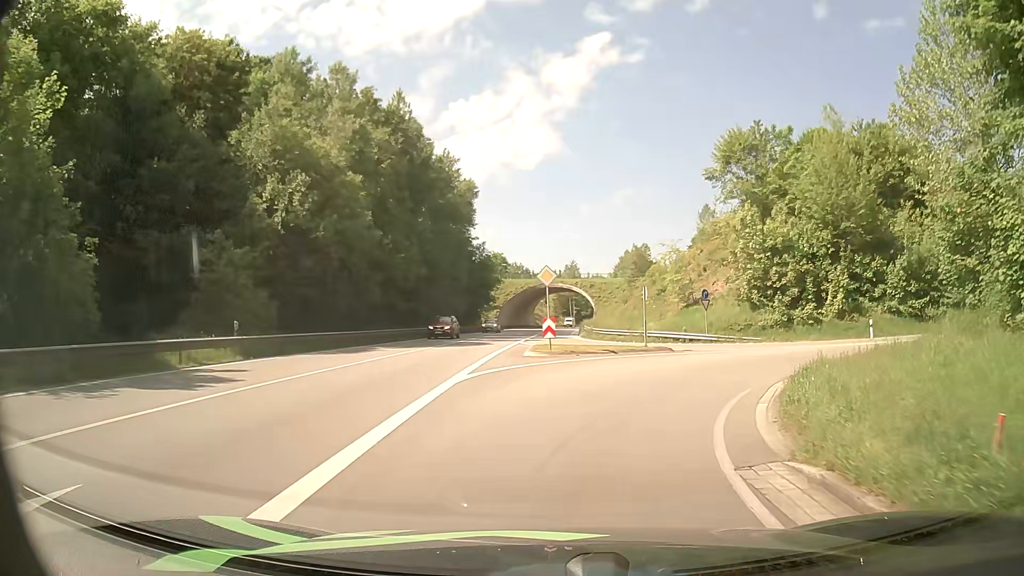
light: Day
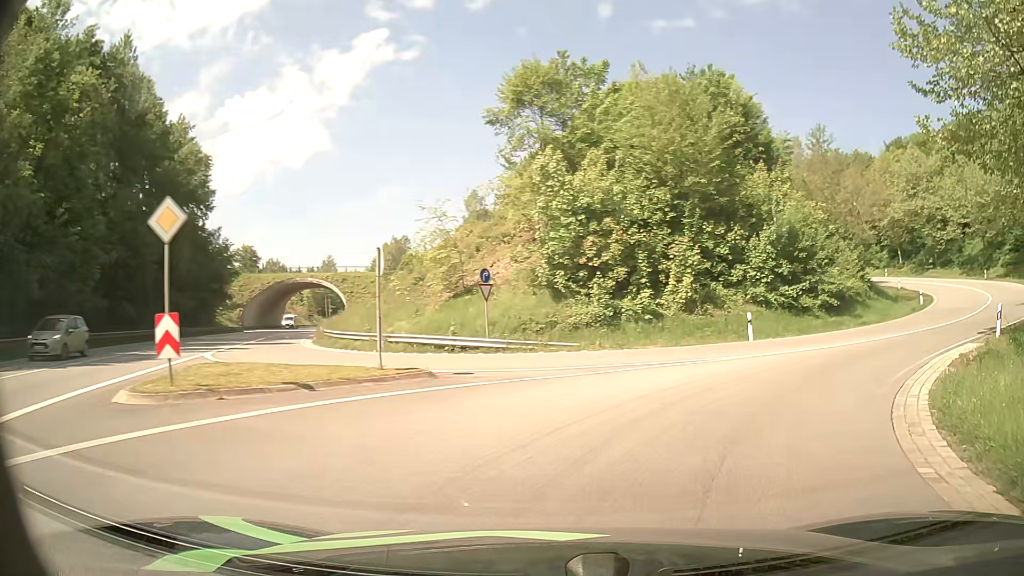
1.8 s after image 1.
(+2.0, +14.2) m; +20°
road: primary_link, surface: asphalt
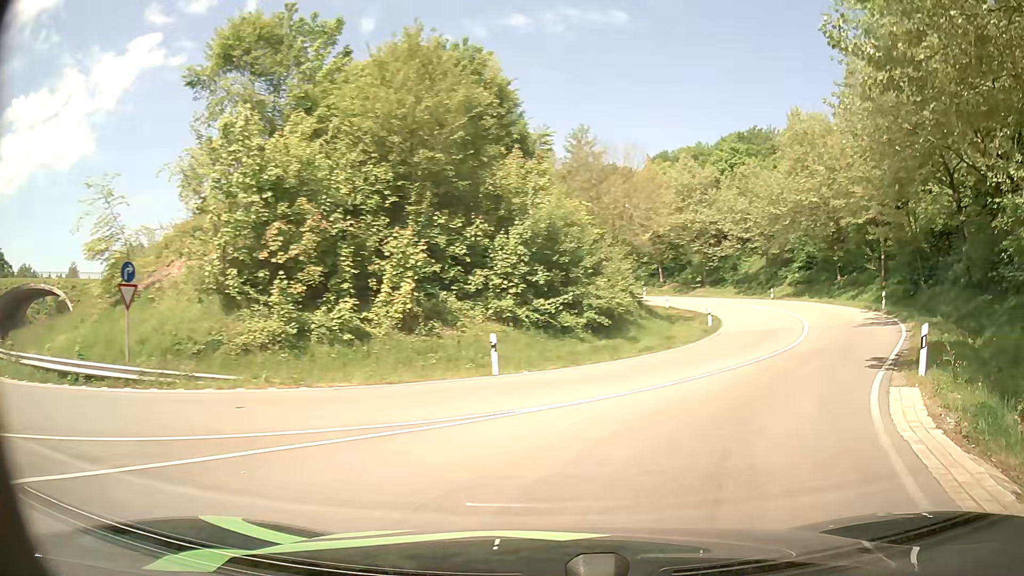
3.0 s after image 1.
(+1.5, +8.1) m; +21°
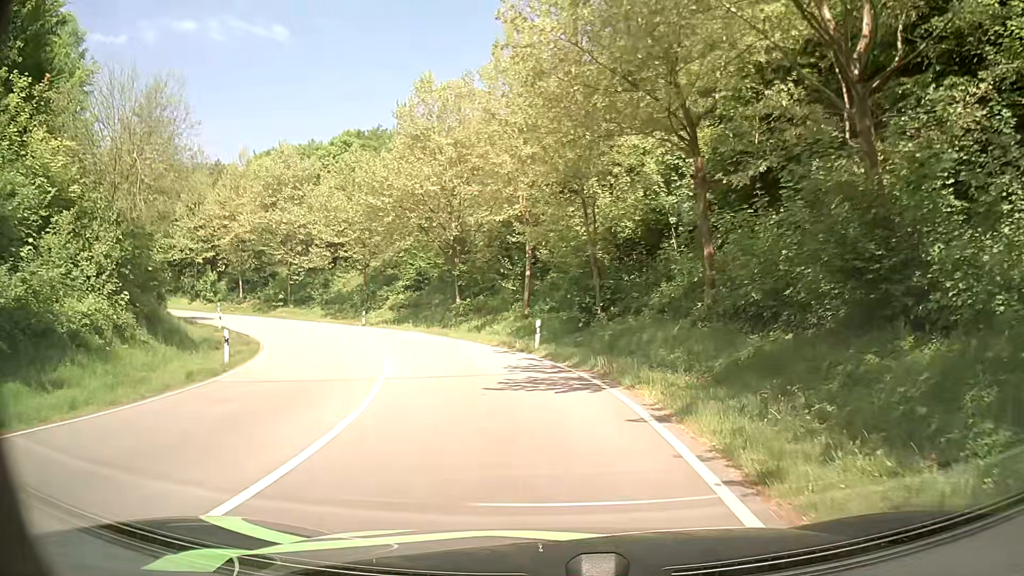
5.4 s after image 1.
(+6.2, +15.1) m; +35°
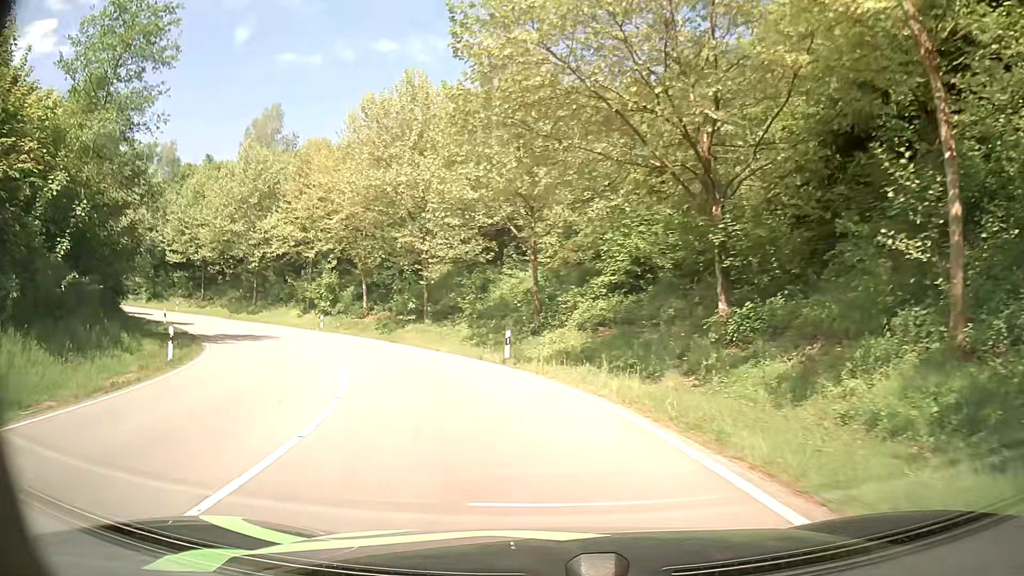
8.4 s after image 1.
(-3.9, +25.4) m; -20°
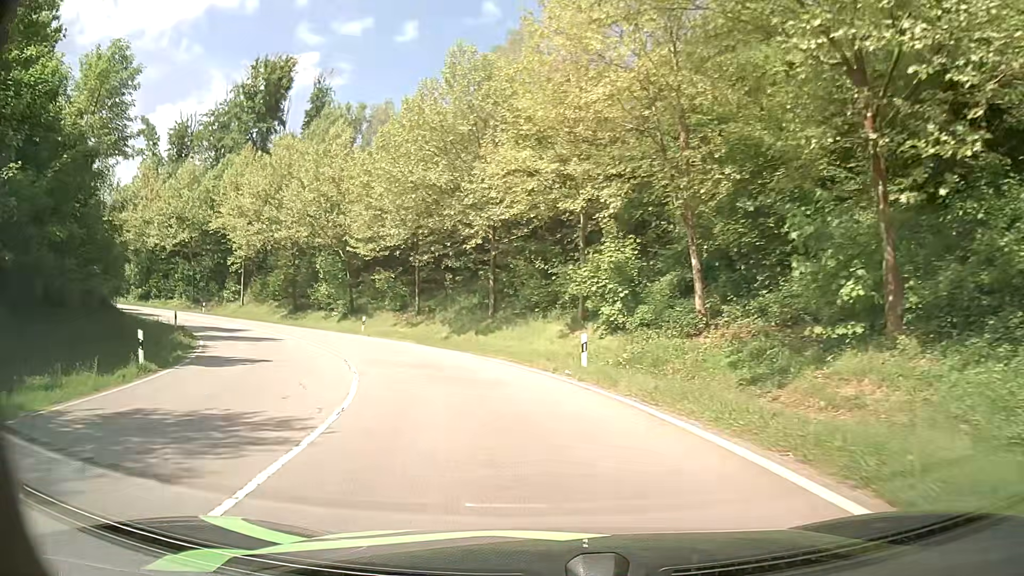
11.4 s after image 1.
(-7.0, +27.5) m; -28°
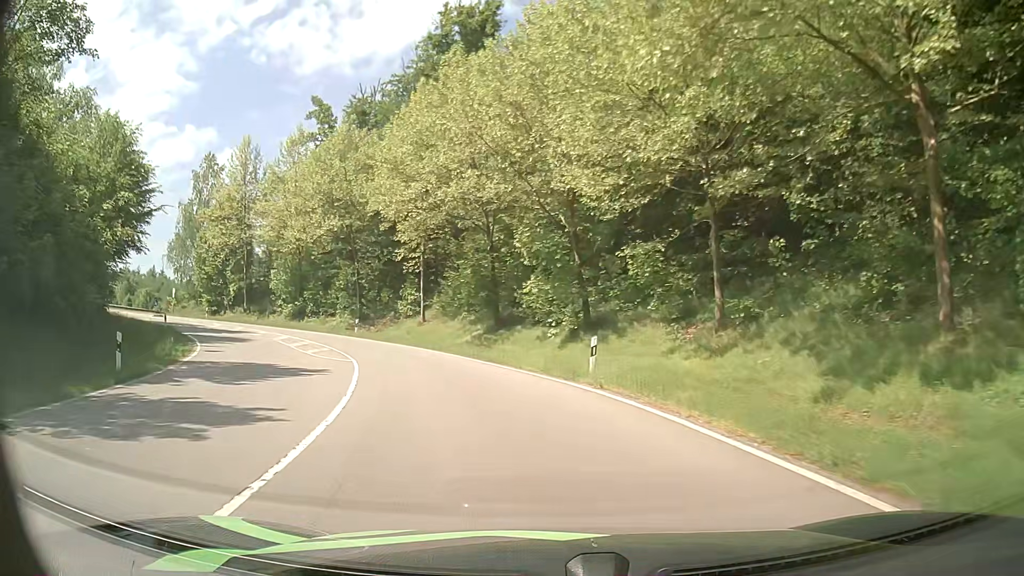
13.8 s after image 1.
(-4.8, +23.0) m; -24°
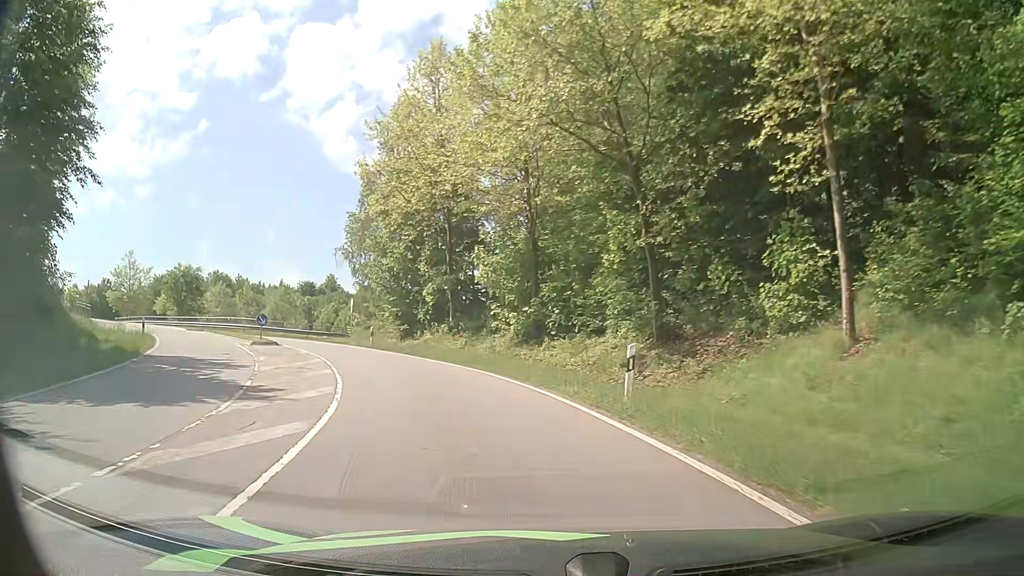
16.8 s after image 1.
(-6.3, +28.2) m; -26°
(-1, +10) (-4, +20) (-8, +28) (-14, +36) (-22, +43) (-29, +50) (-37, +56) (-45, +61) (-54, +67) (-62, +73) m
